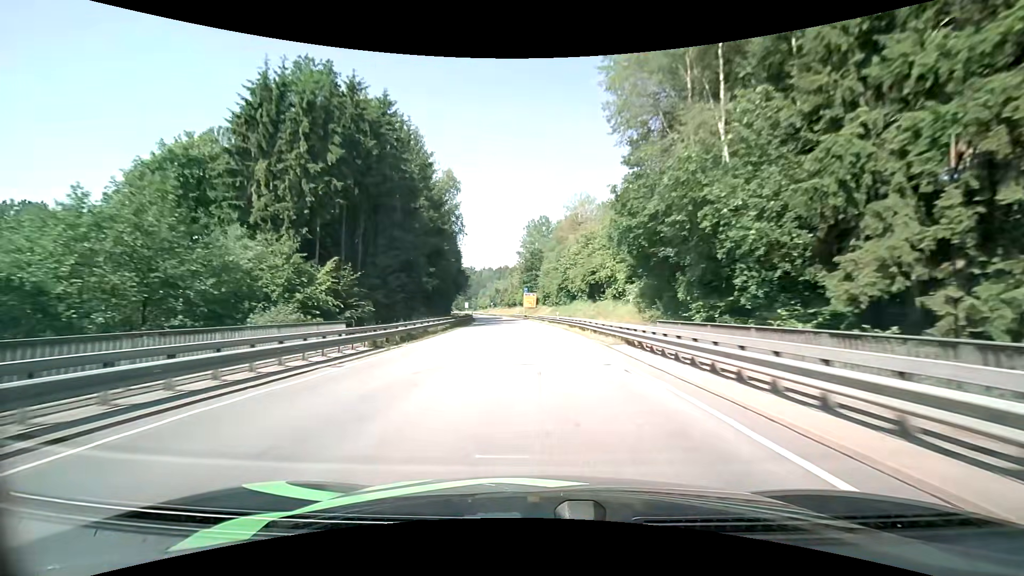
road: primary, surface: asphalt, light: Day
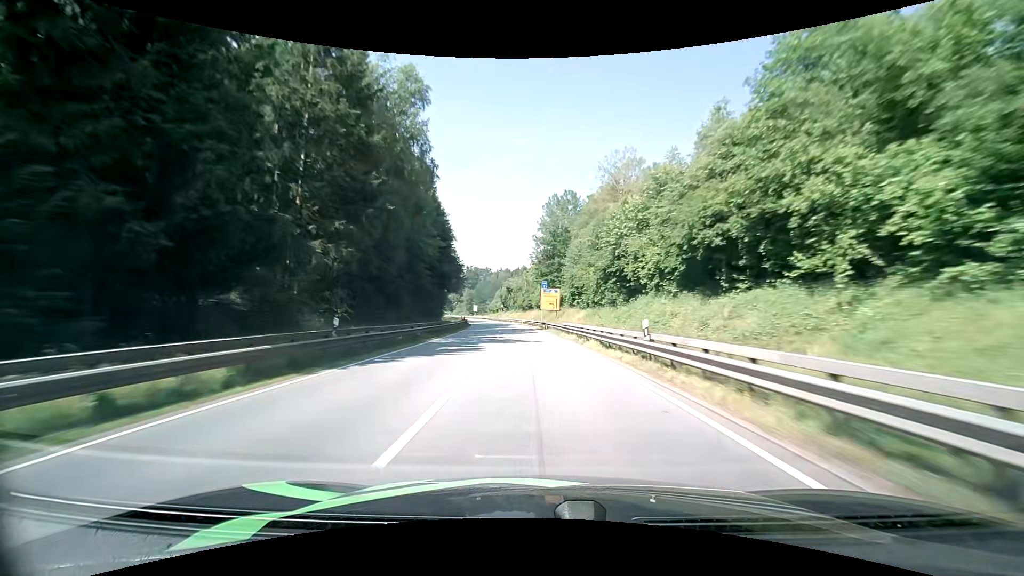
(-0.6, +31.4) m; -2°
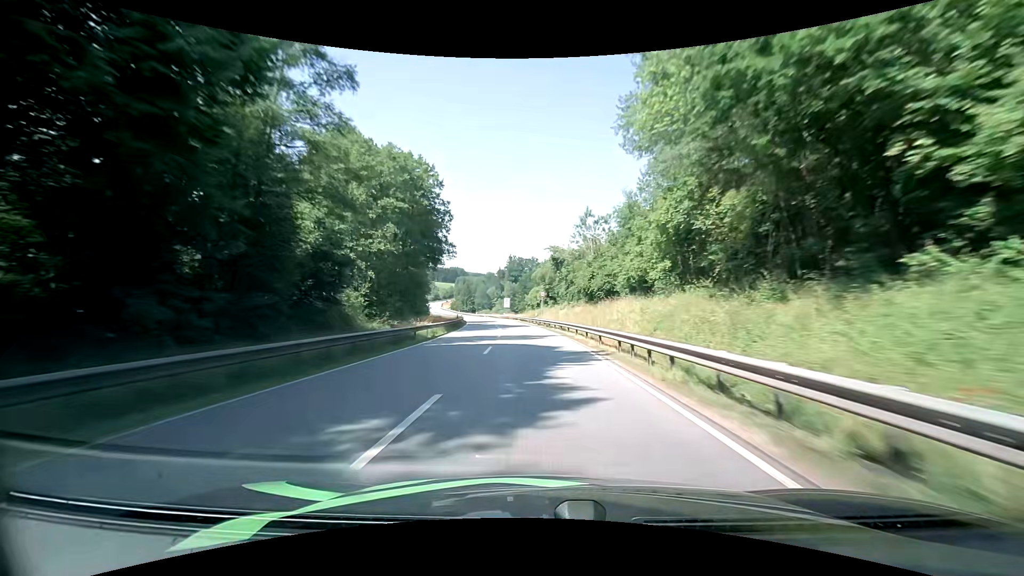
(-3.1, +61.1) m; -6°
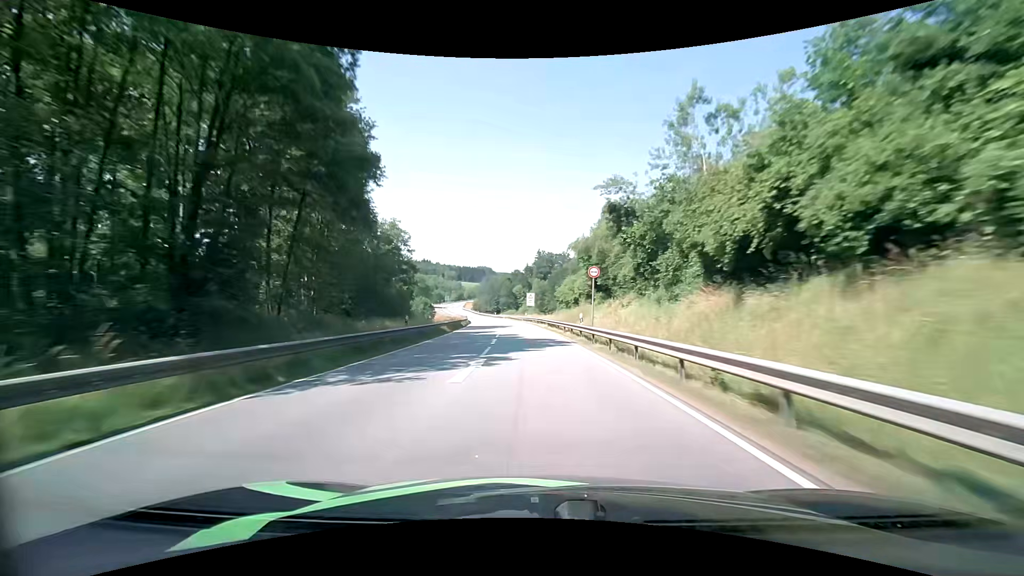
(-0.7, +30.5) m; -4°
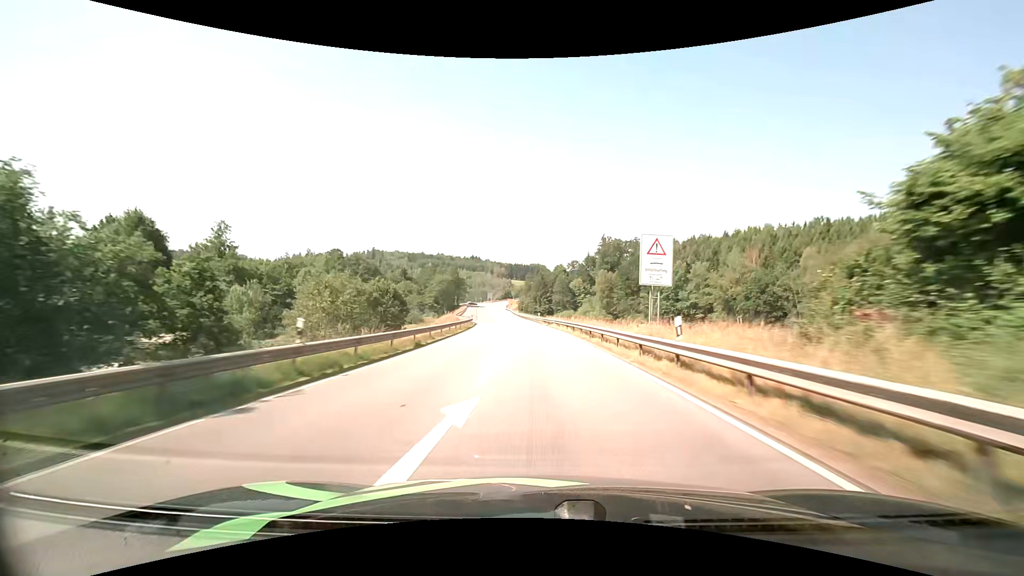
(-3.0, +62.0) m; -6°
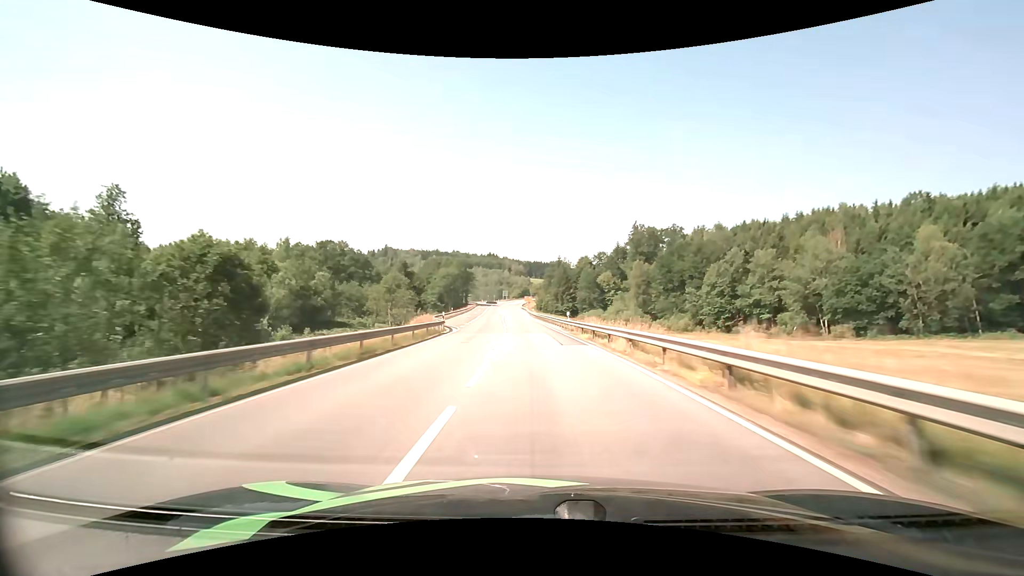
(-0.6, +31.3) m; -2°
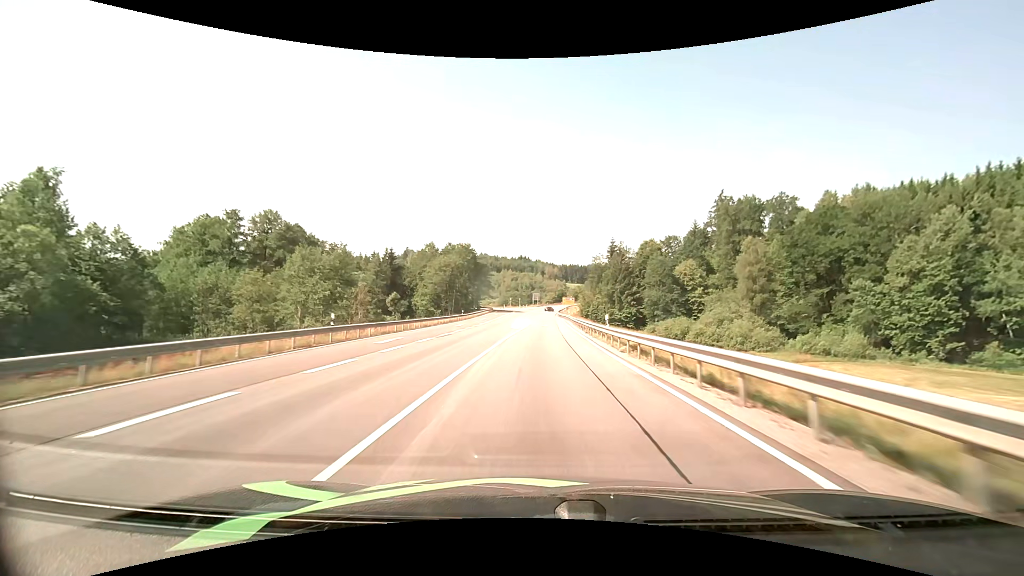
(-2.5, +59.6) m; -4°
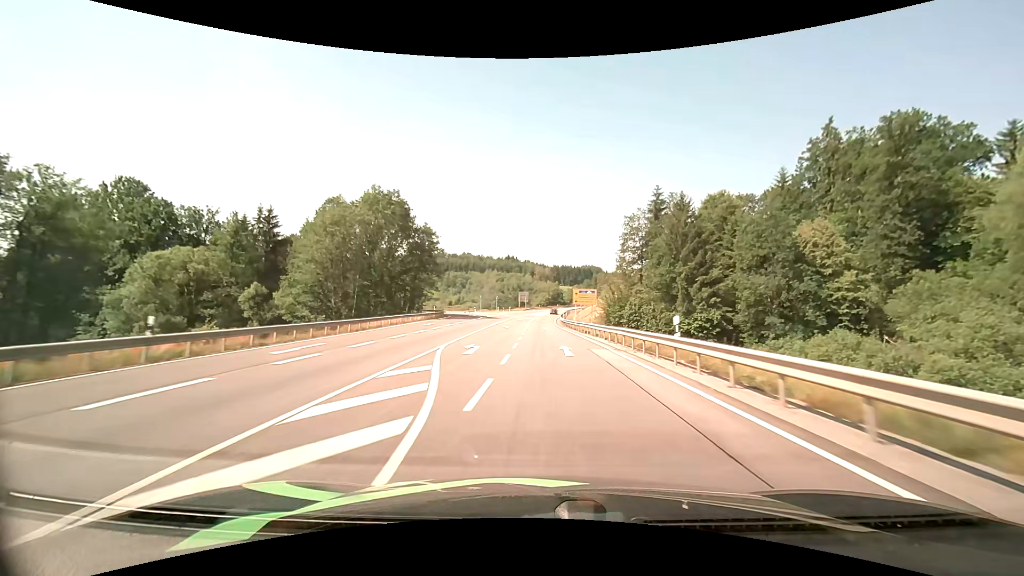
(+0.1, +58.2) m; +1°
(0, +10) (0, +20) (0, +30) (0, +40) (0, +50) (+1, +60) (+1, +70) (+1, +80) (+2, +90) (+2, +100) m
